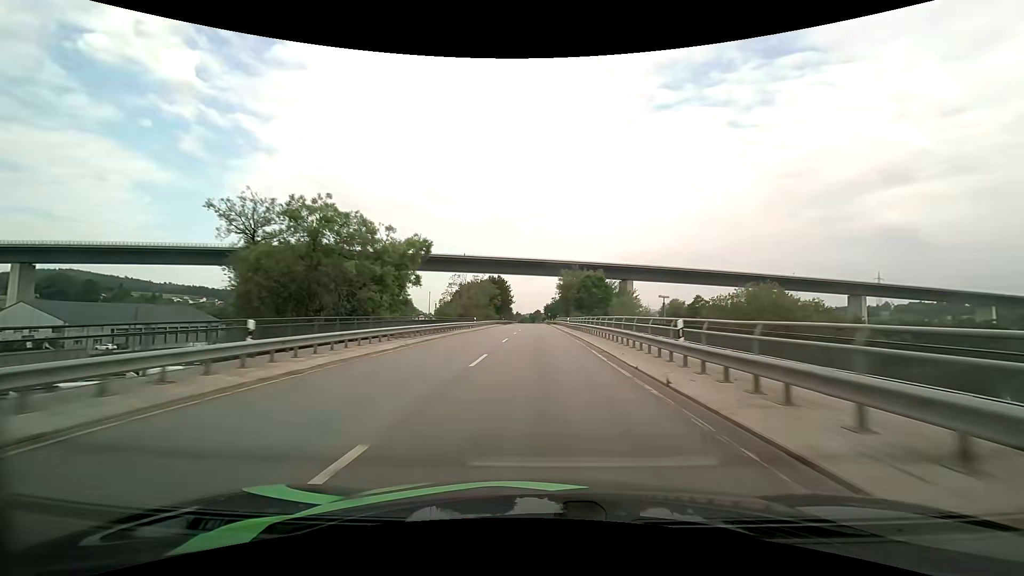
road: primary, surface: asphalt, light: Day
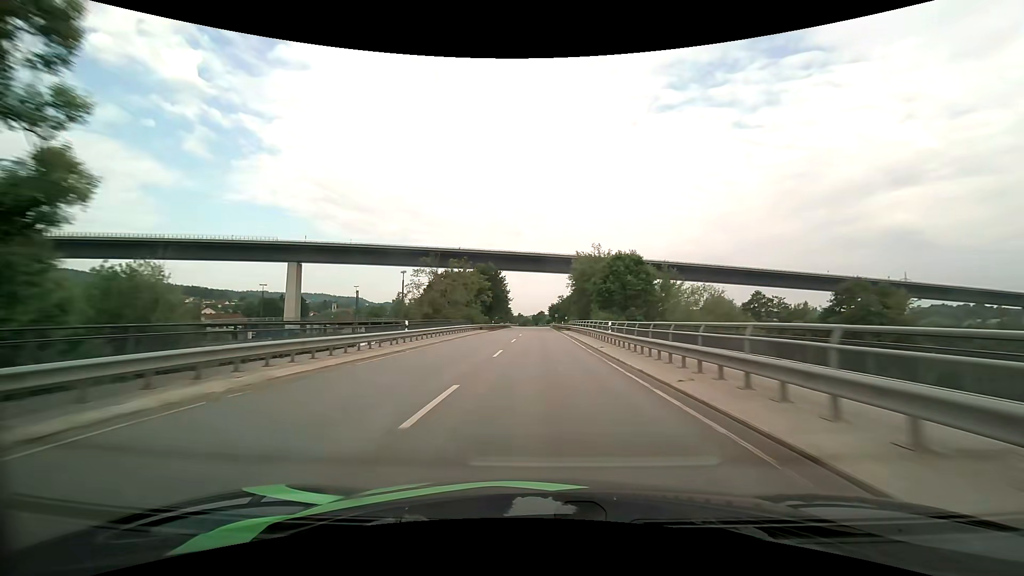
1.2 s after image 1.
(-0.1, +31.4) m; 0°
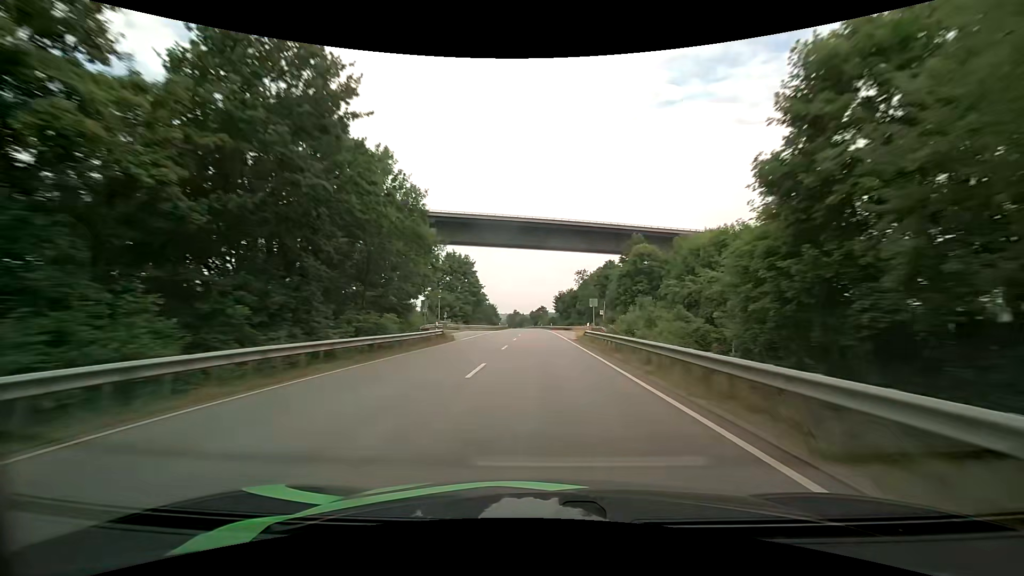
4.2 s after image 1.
(0.0, +78.9) m; 0°
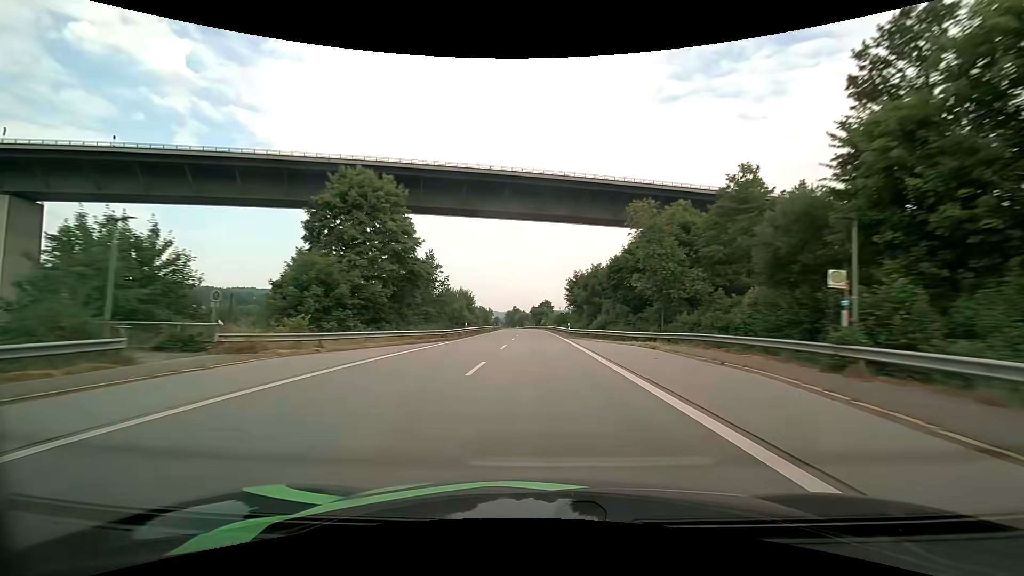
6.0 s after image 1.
(0.0, +48.0) m; 0°
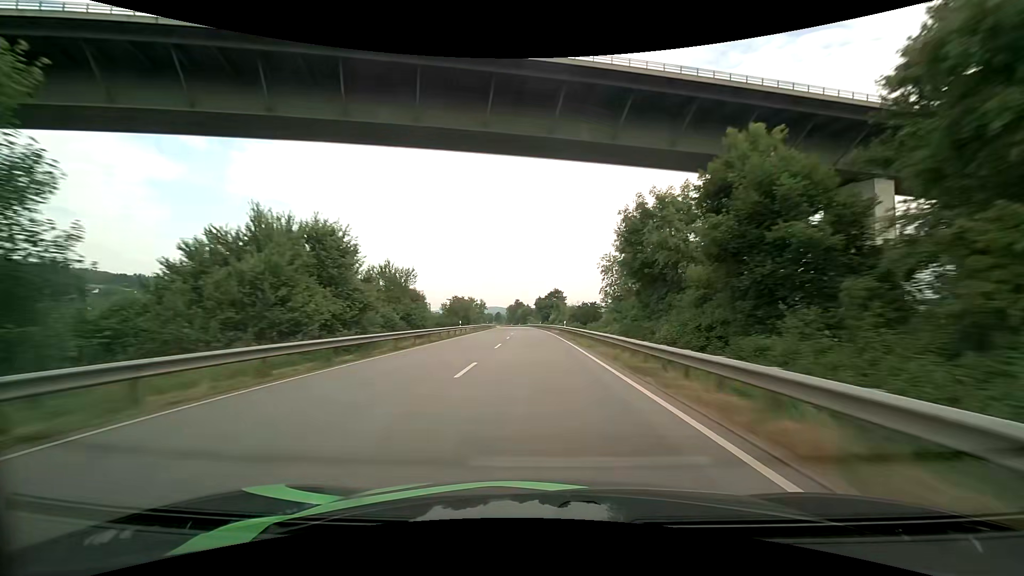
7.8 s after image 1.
(-0.3, +48.9) m; -1°
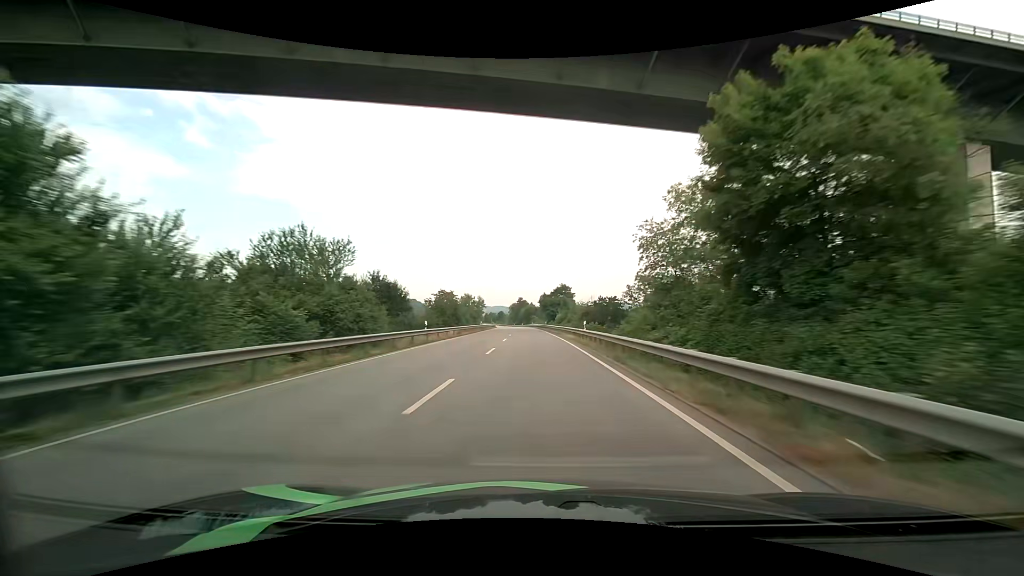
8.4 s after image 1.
(-0.1, +16.5) m; 0°
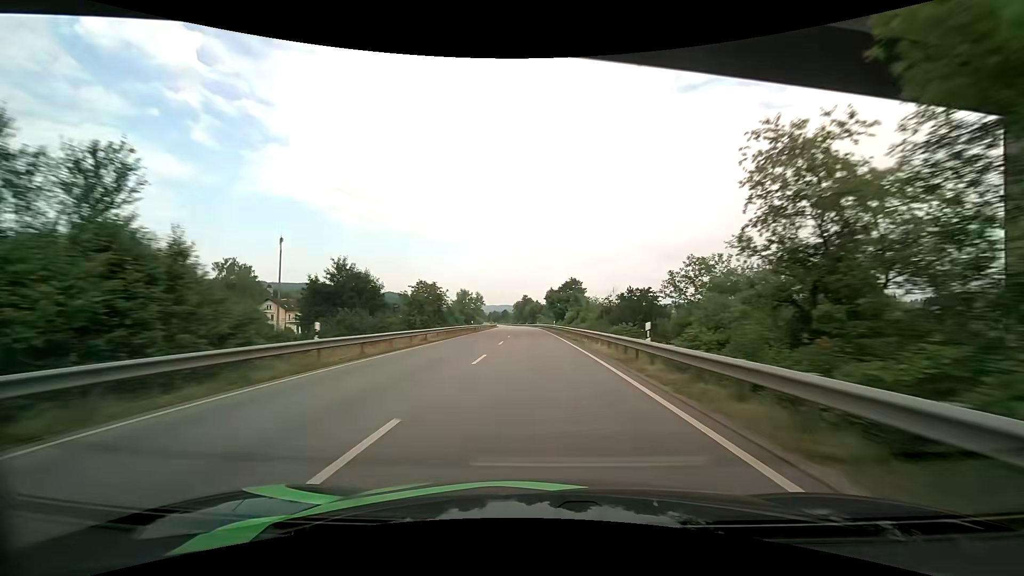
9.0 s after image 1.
(-0.1, +16.5) m; -1°
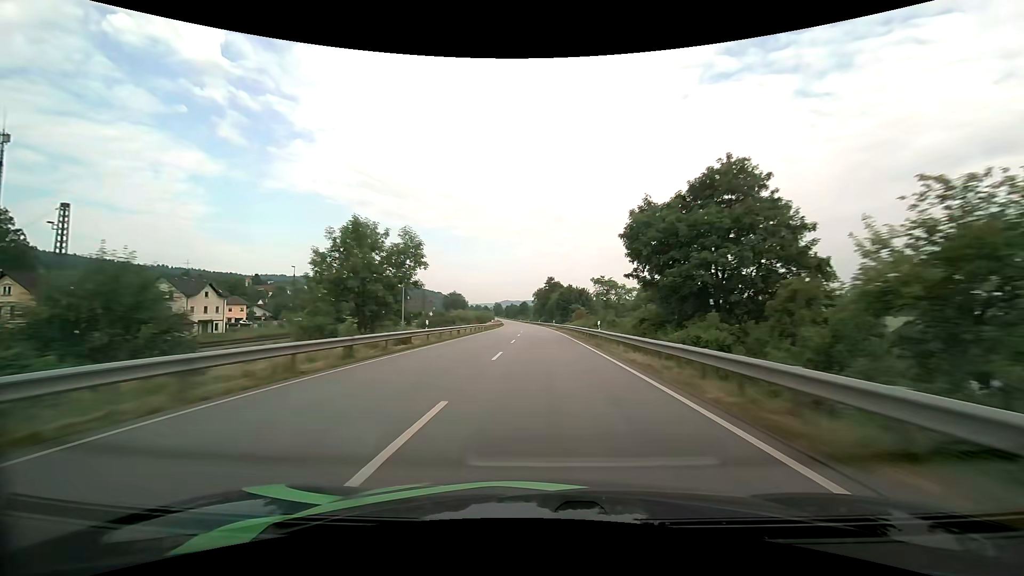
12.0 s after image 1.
(-2.2, +83.1) m; -3°
(0, +10) (0, +20) (0, +30) (0, +40) (0, +50) (-1, +60) (-1, +70) (-1, +80) (-1, +90) (-2, +100) m
